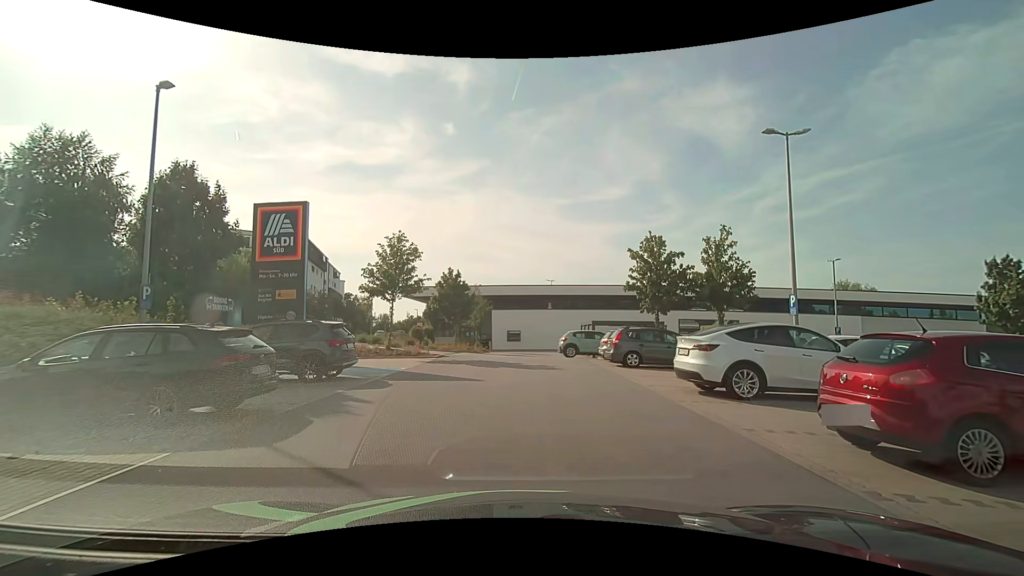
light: Day
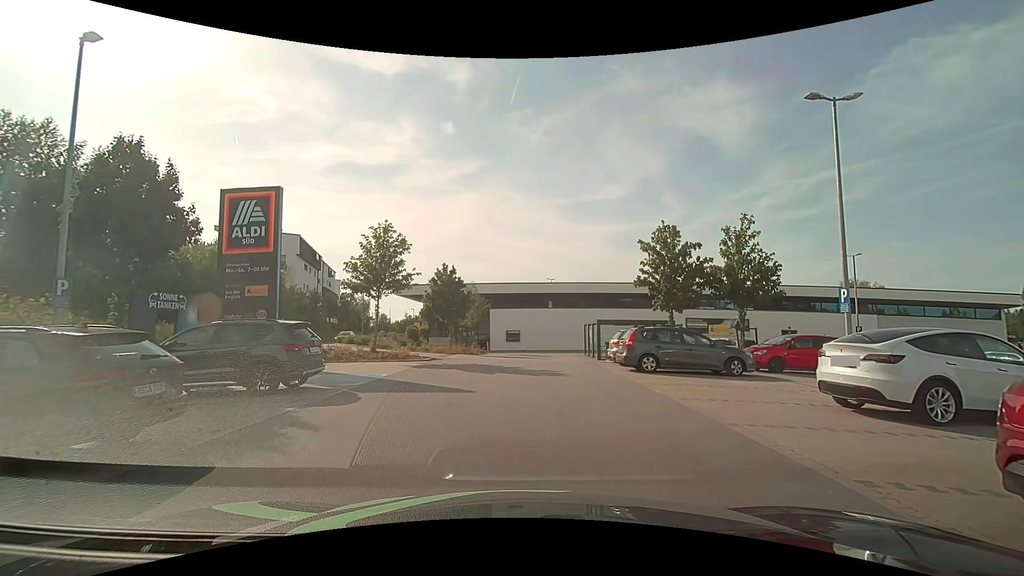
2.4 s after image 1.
(0.0, +2.3) m; 0°
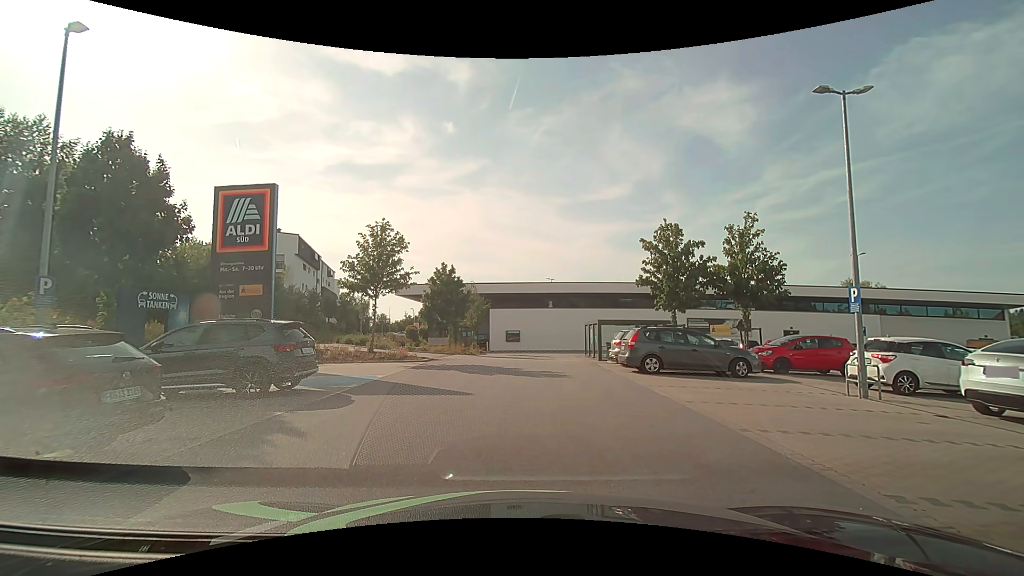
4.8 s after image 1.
(0.0, +0.4) m; 0°
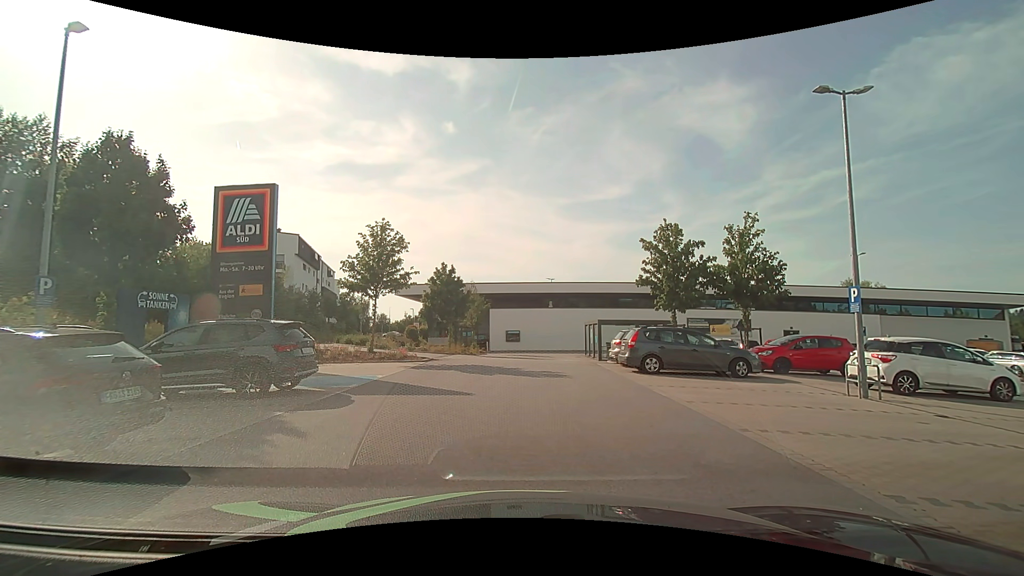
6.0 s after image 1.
(0.0, 0.0) m; 0°
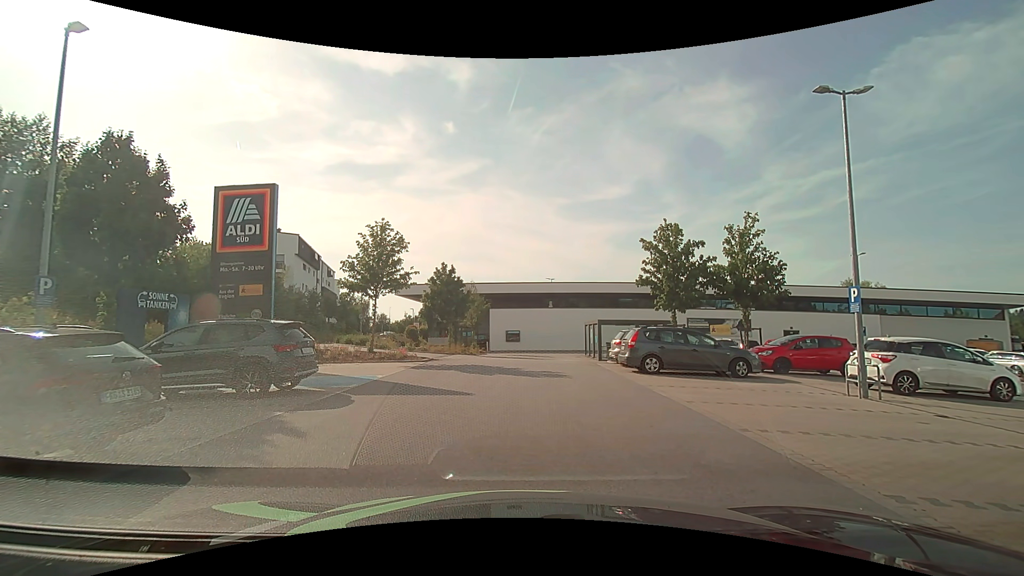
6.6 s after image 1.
(0.0, 0.0) m; 0°
